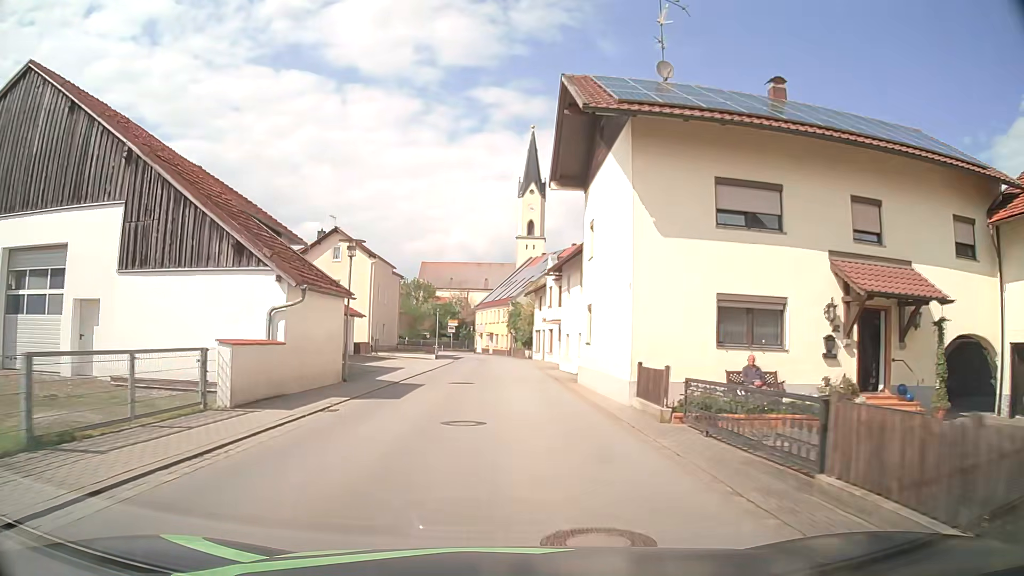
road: secondary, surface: asphalt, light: Day
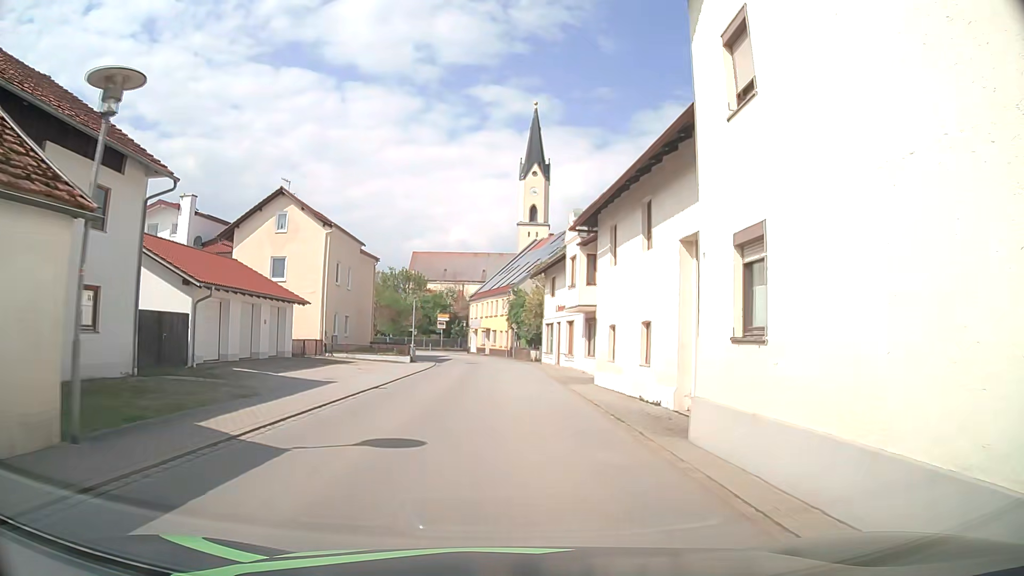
(0.0, +14.2) m; -1°
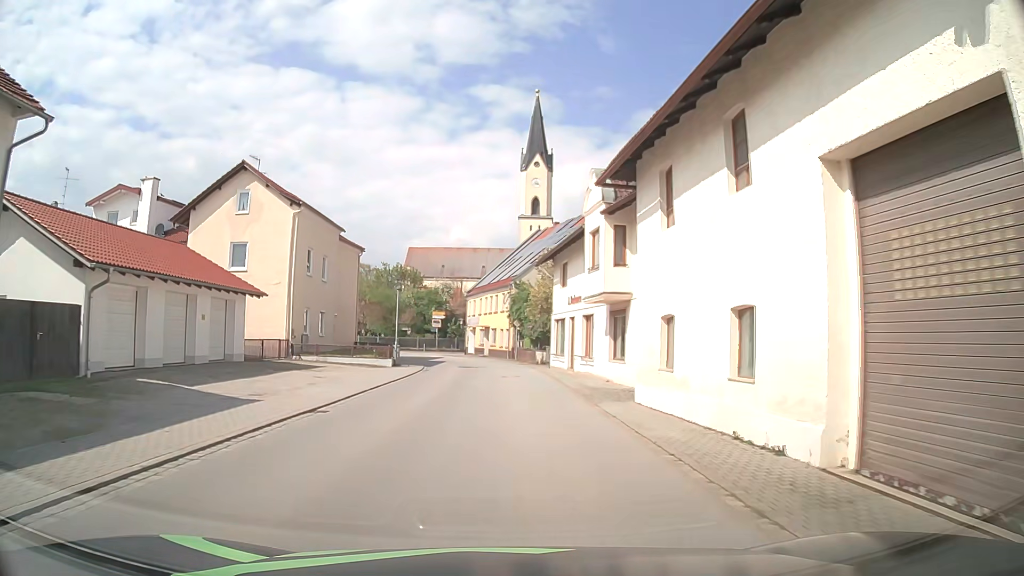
(0.0, +6.7) m; +1°
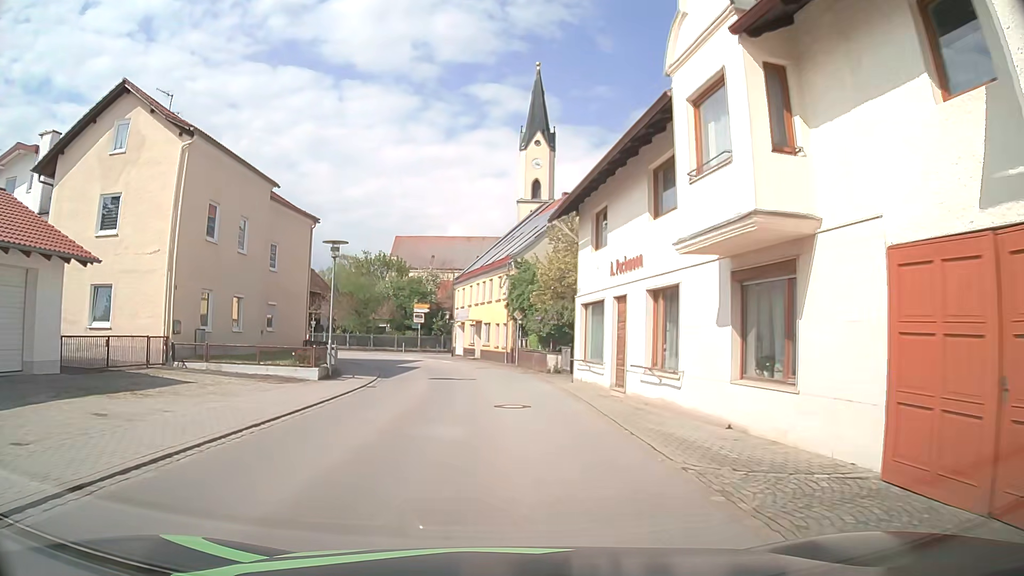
(-0.1, +12.8) m; 0°
